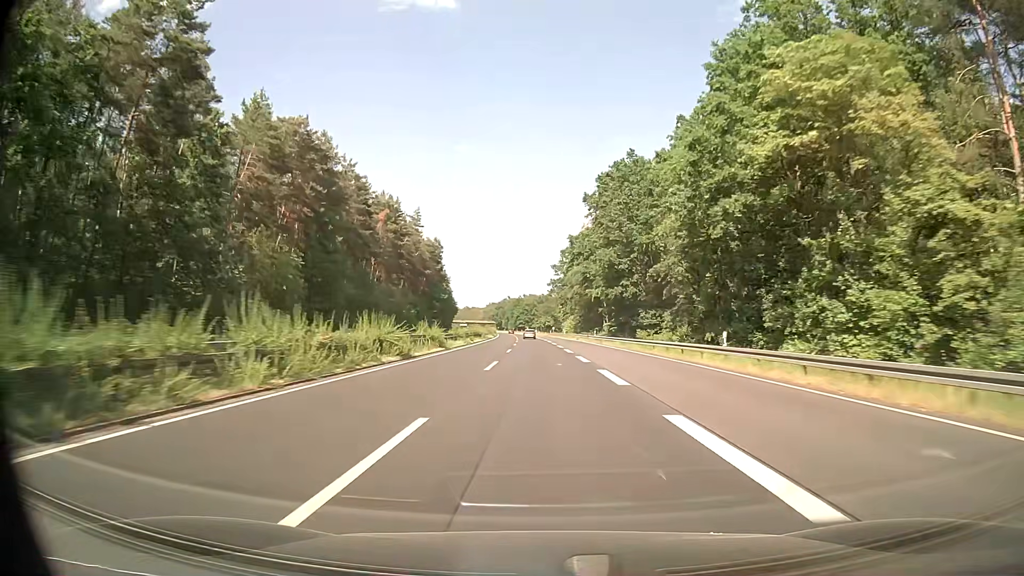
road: trunk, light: Day
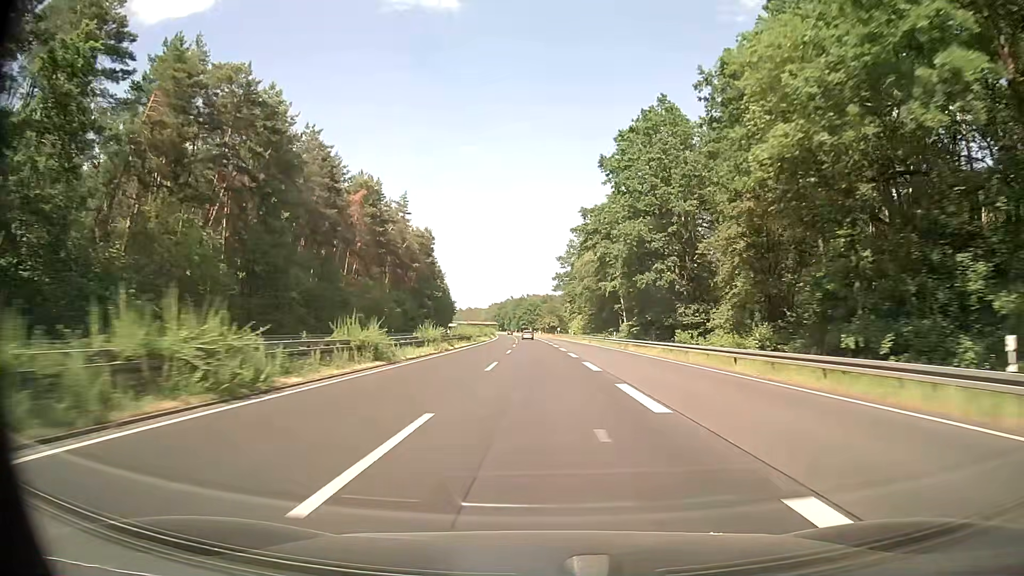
(0.0, +17.4) m; 0°
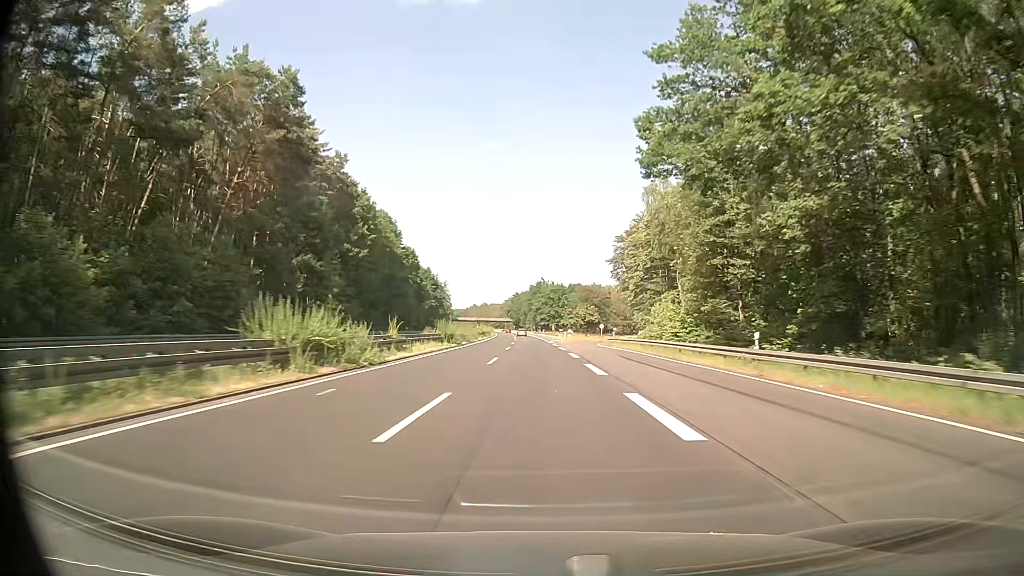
(-1.5, +87.2) m; -2°
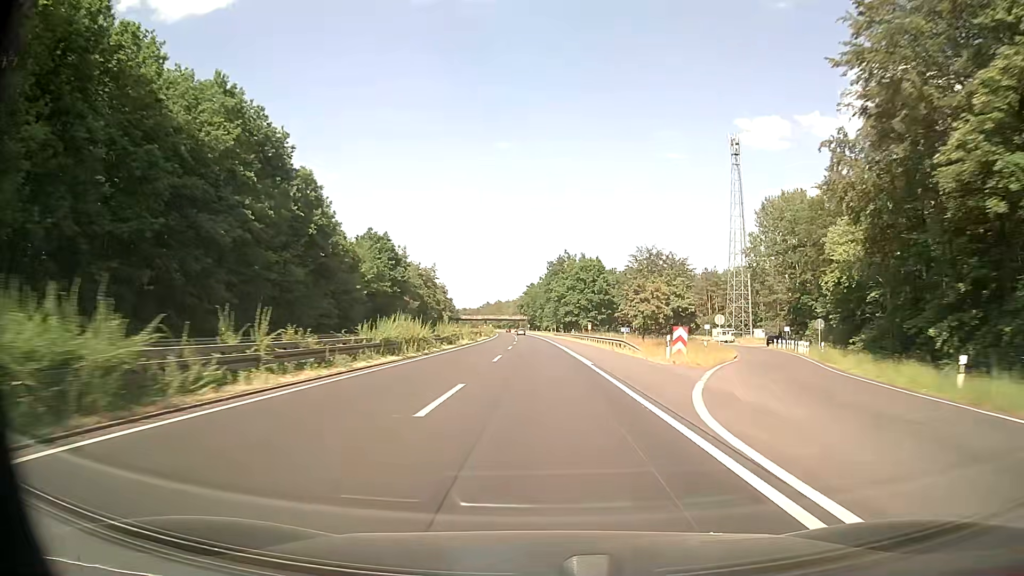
(-1.3, +69.8) m; -2°
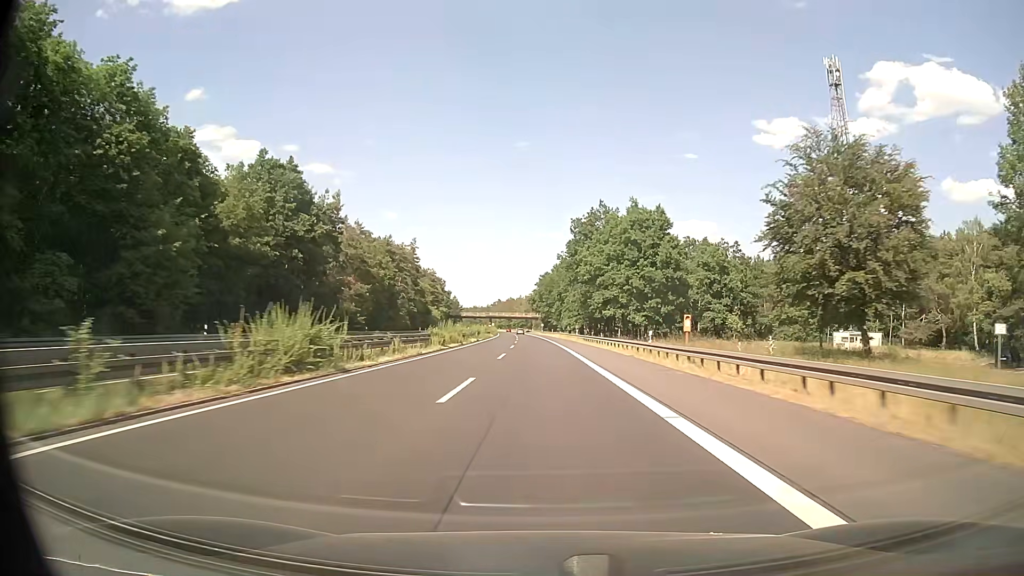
(-0.6, +52.4) m; -1°
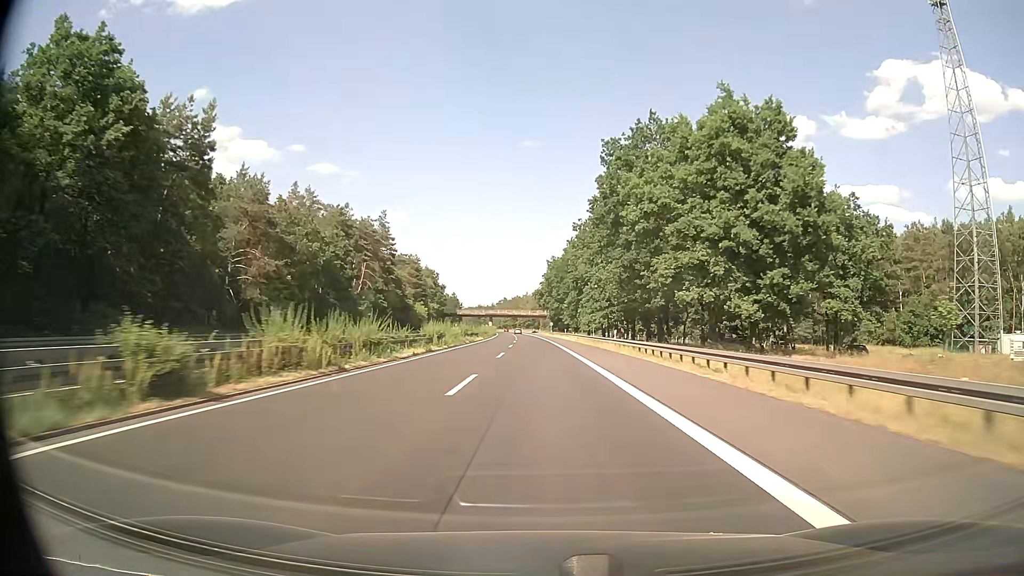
(-0.2, +34.9) m; -1°
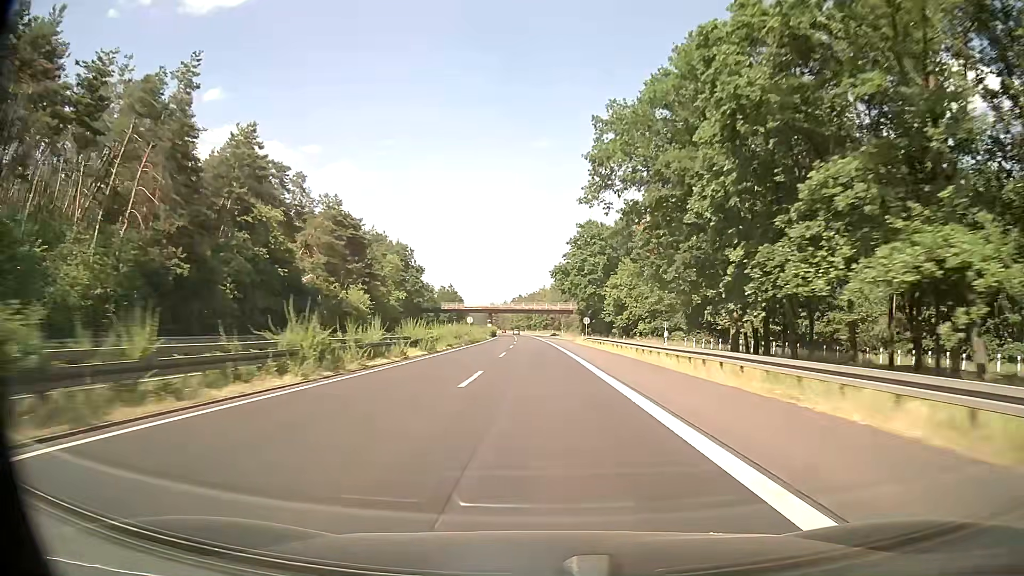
(-0.9, +69.8) m; -2°
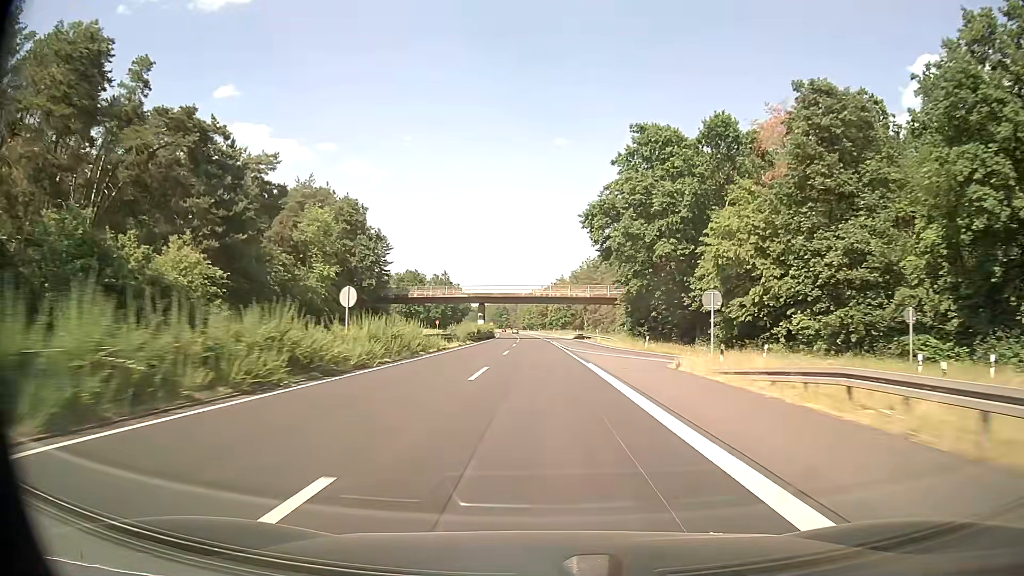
(-0.5, +52.4) m; -1°
(0, +10) (0, +20) (0, +30) (0, +40) (-1, +50) (-1, +60) (-1, +70) (-1, +80) (-2, +90) (-2, +100) m
